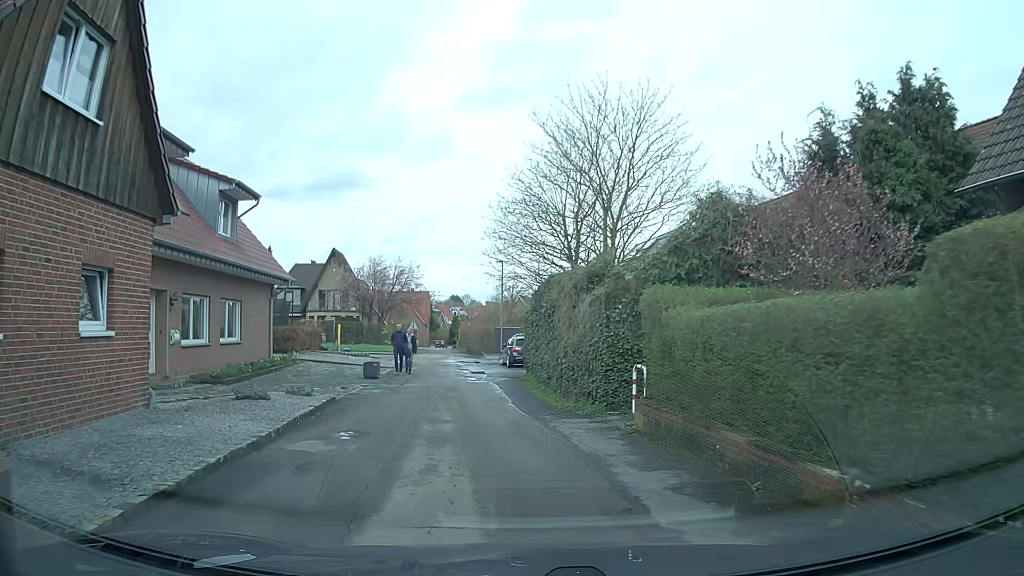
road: residential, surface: asphalt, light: Day
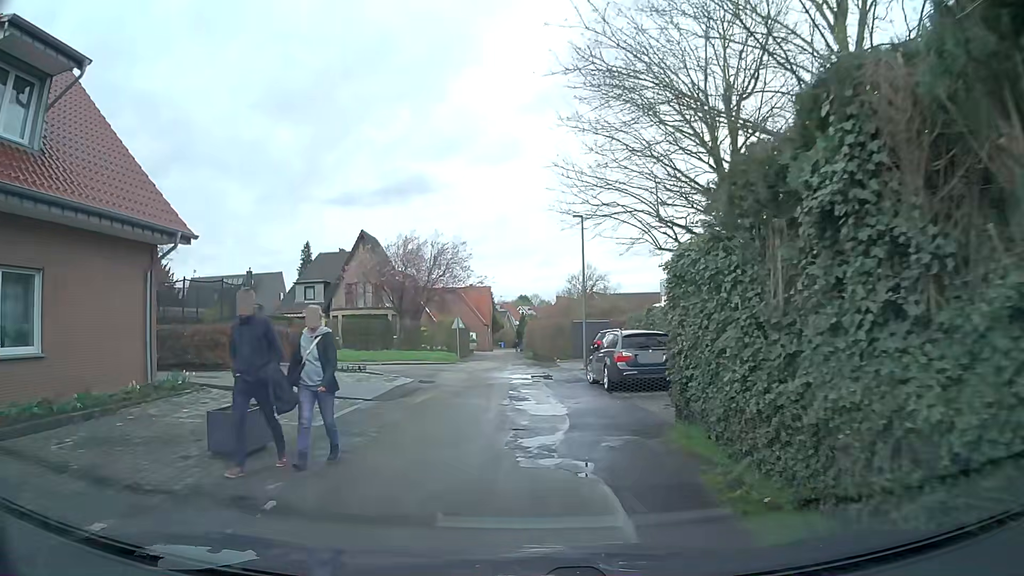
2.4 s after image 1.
(-1.1, +15.2) m; -7°
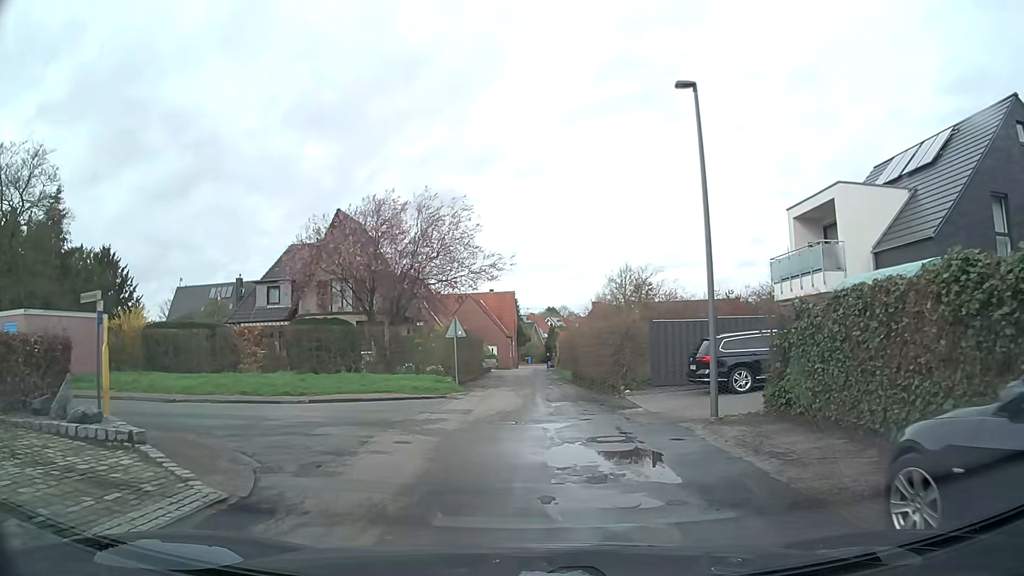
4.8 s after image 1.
(-0.4, +15.1) m; -1°
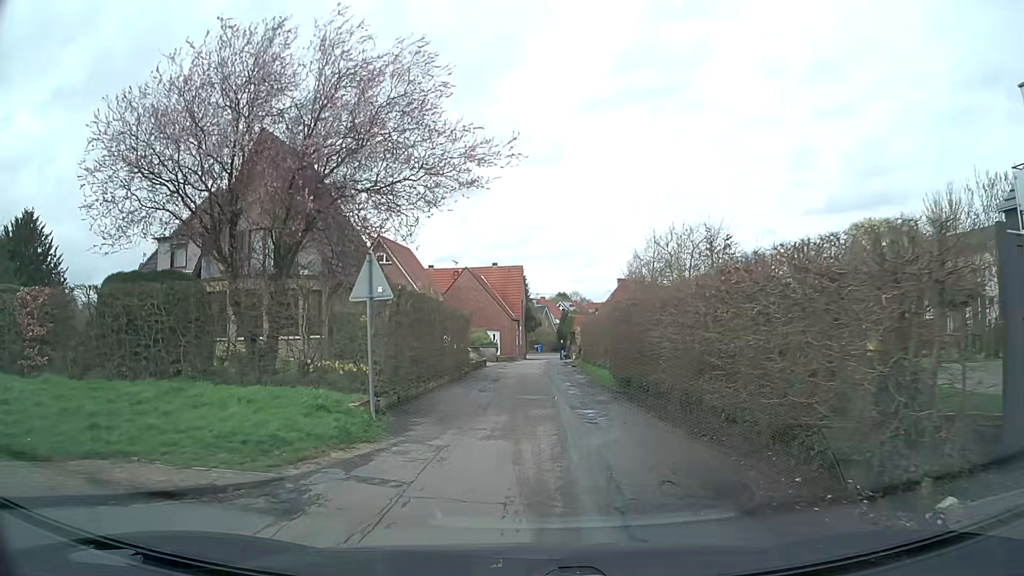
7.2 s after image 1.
(-0.5, +14.7) m; -1°
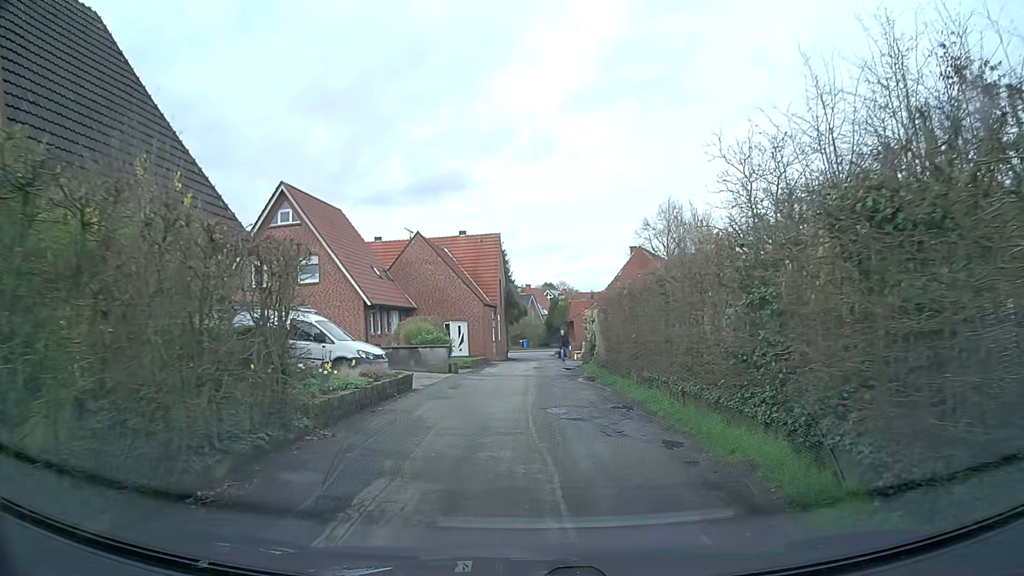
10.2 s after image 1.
(0.0, +18.0) m; +1°
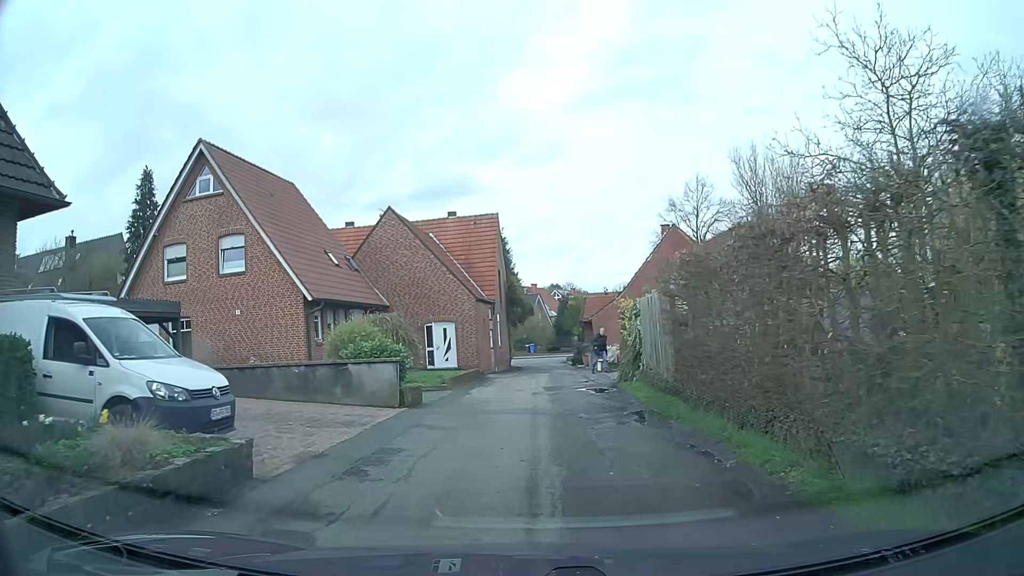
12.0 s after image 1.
(-0.1, +9.8) m; -1°
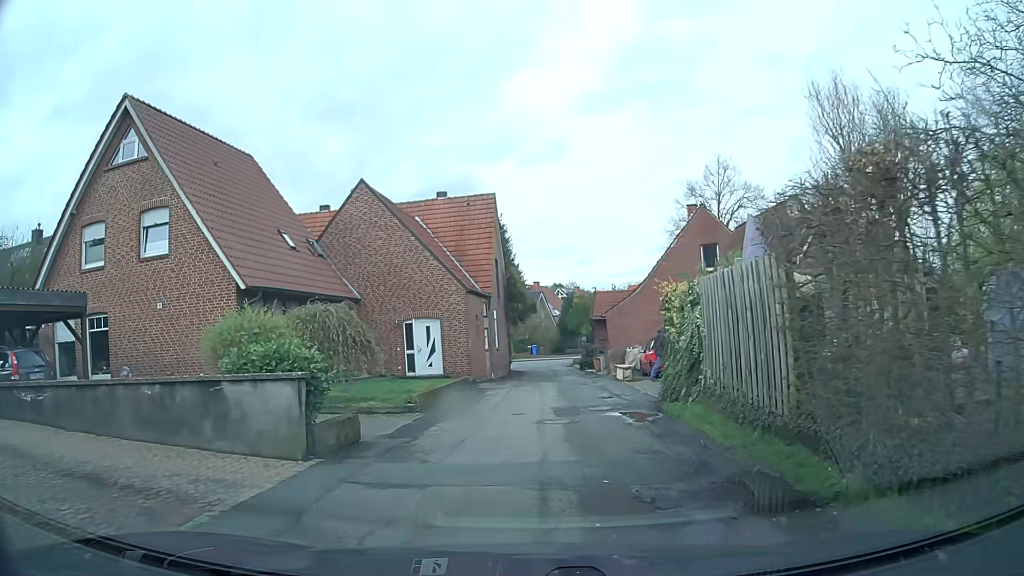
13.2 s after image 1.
(0.0, +5.9) m; -1°
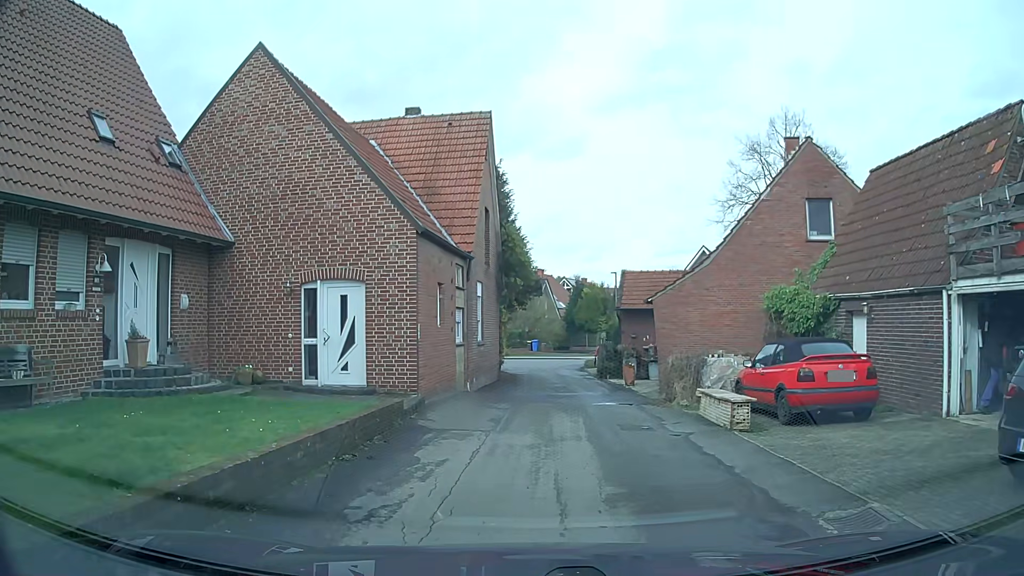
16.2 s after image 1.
(0.0, +11.9) m; -2°
(+1, +10) (+1, +20) (+2, +30) (+2, +40) (-1, +48) (-11, +51) (-21, +52) (-31, +55) (-40, +58) (-50, +60) m
